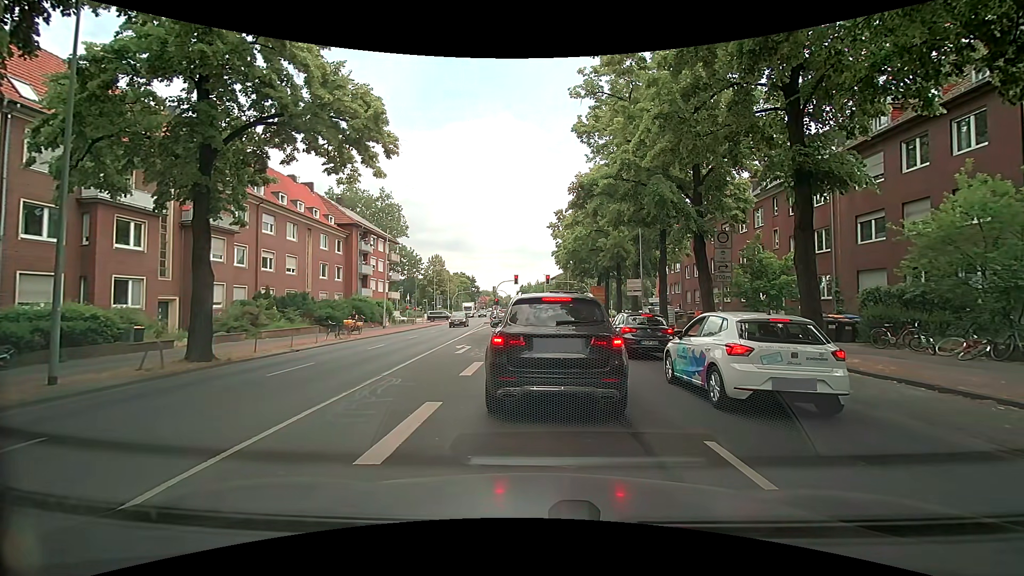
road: secondary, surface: asphalt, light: Day
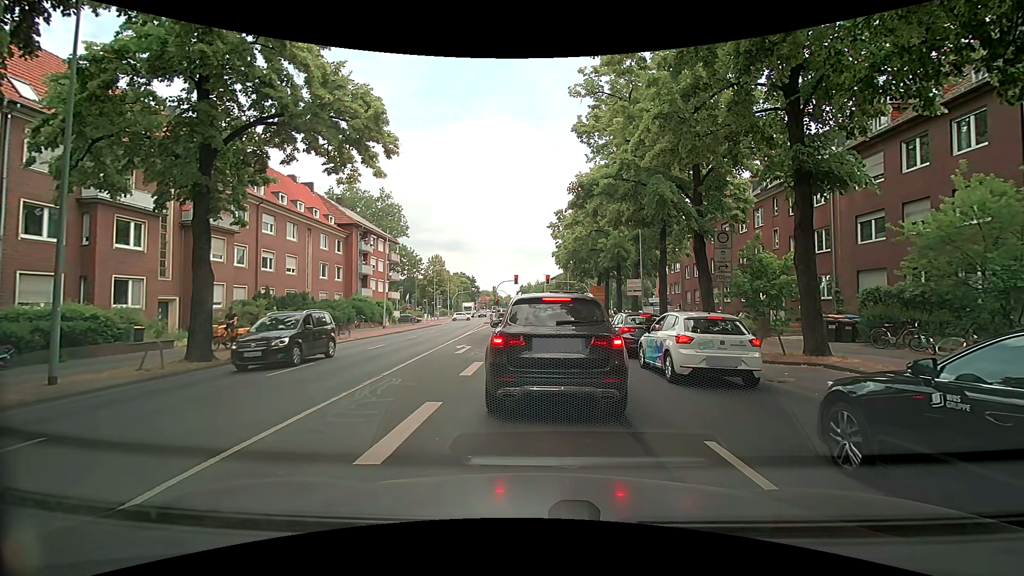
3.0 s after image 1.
(0.0, 0.0) m; 0°
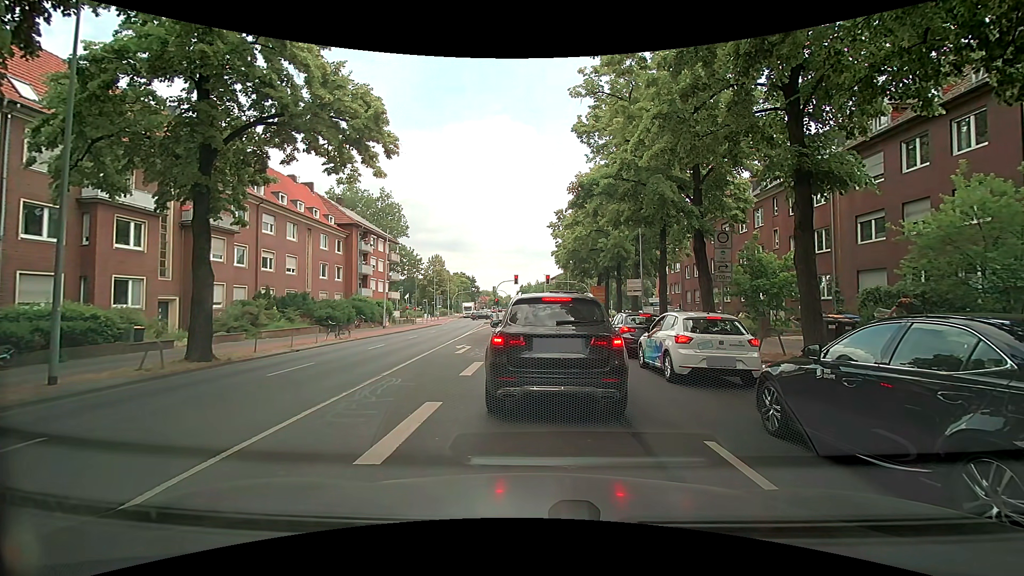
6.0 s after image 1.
(0.0, 0.0) m; 0°
